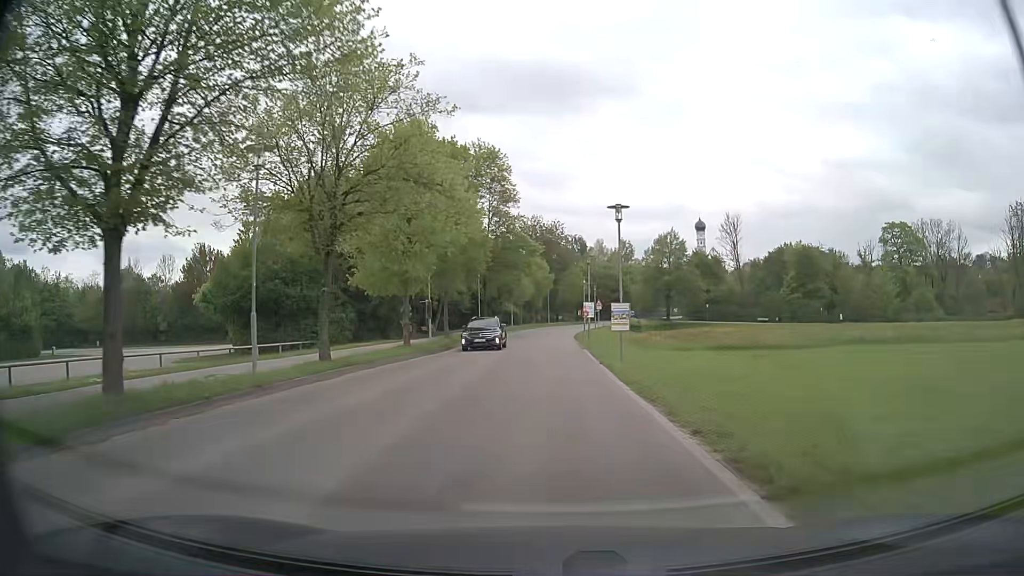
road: tertiary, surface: asphalt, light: Day
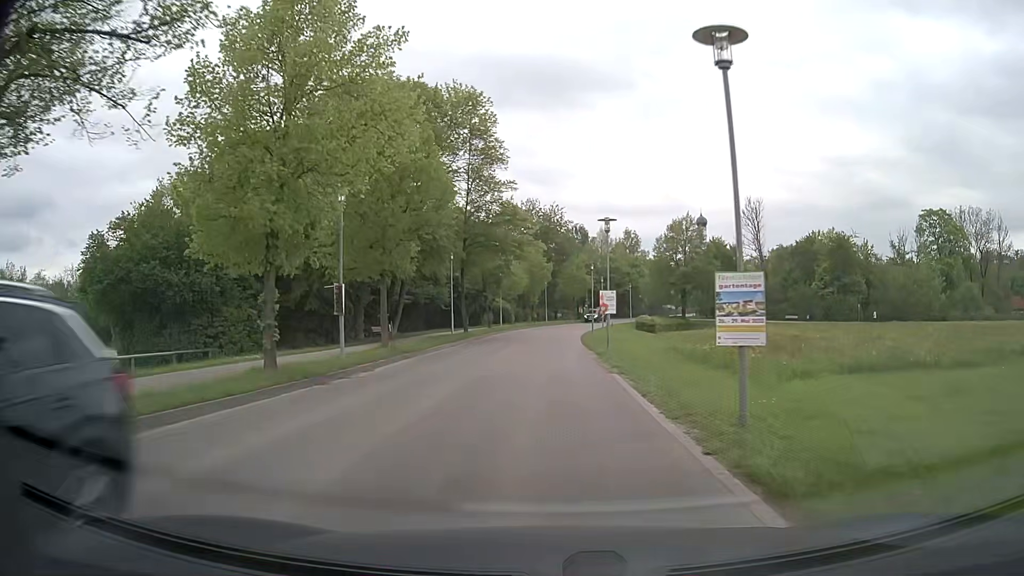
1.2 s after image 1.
(+0.1, +13.9) m; 0°
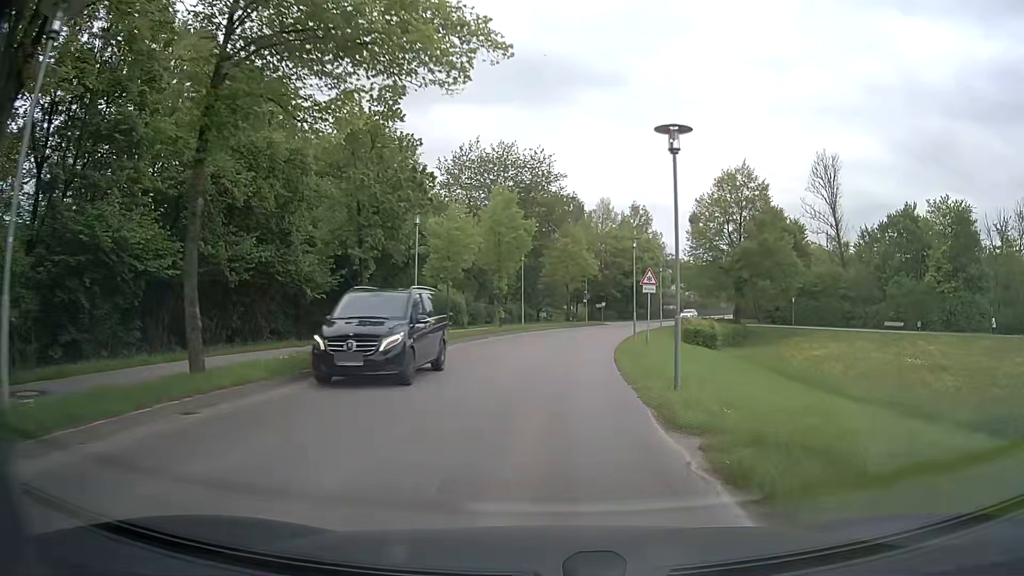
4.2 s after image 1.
(+0.3, +33.2) m; +2°
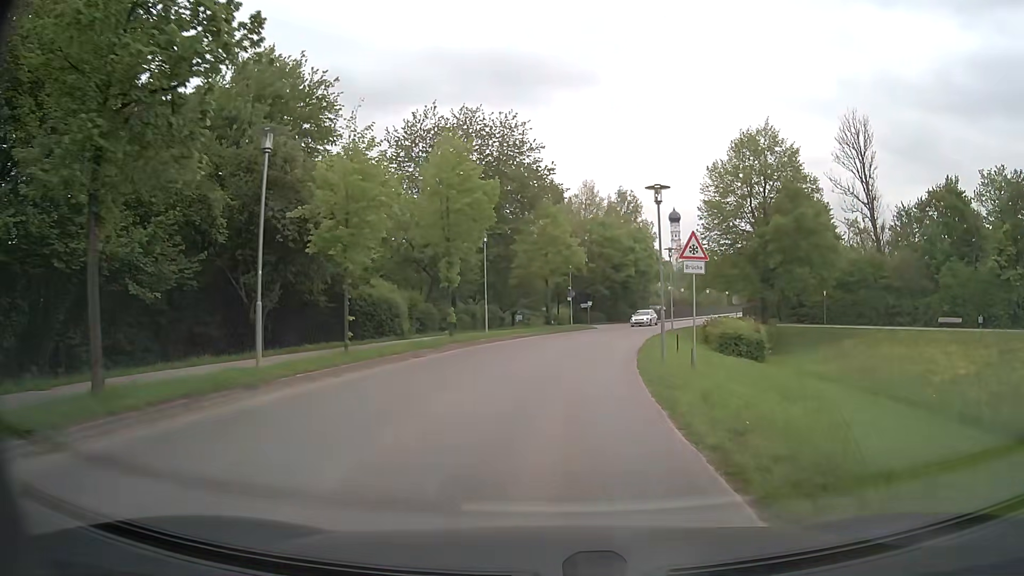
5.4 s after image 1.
(+0.1, +13.0) m; +1°
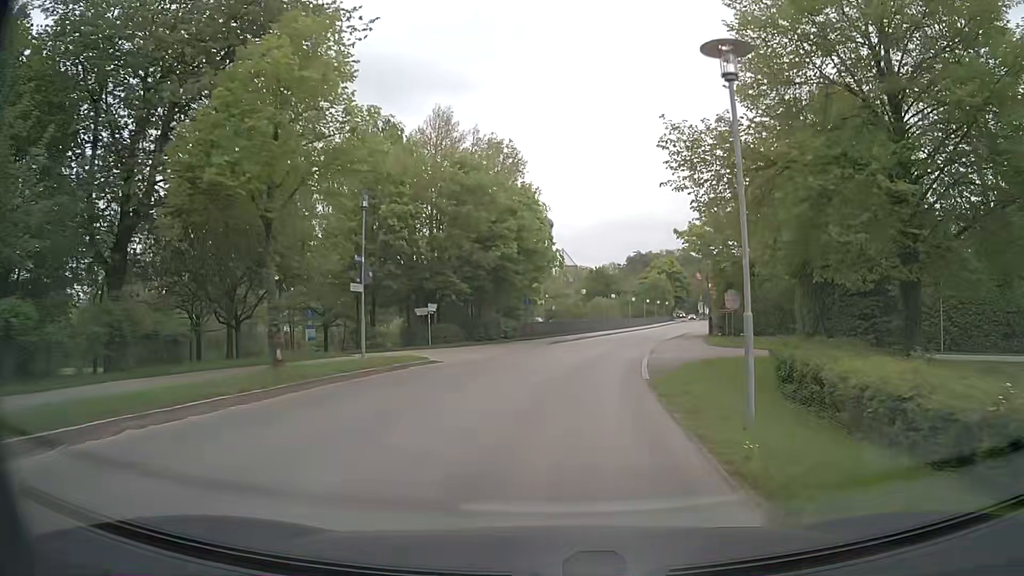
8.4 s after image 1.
(+2.9, +31.9) m; +11°
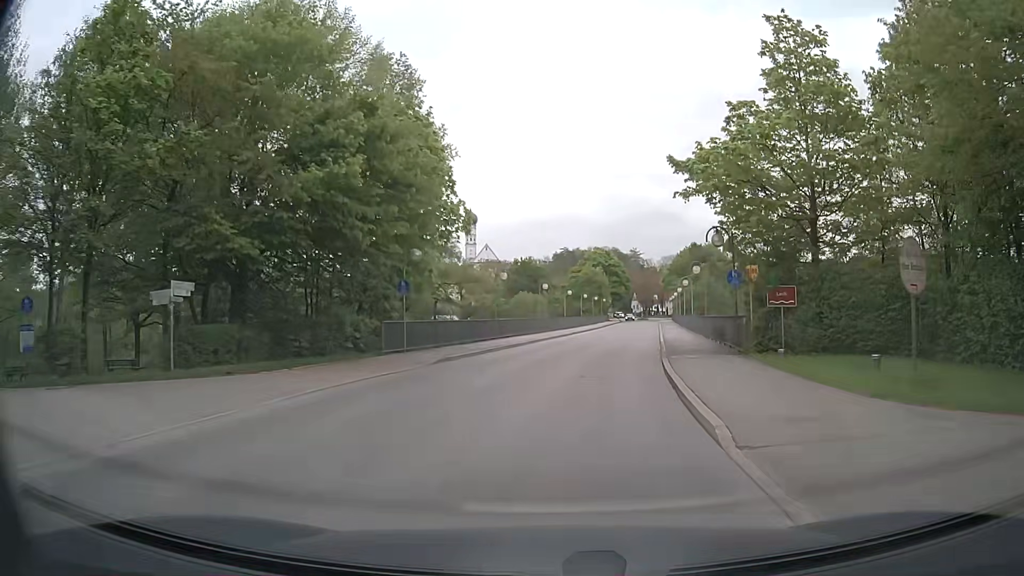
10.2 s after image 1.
(+1.1, +19.9) m; +6°
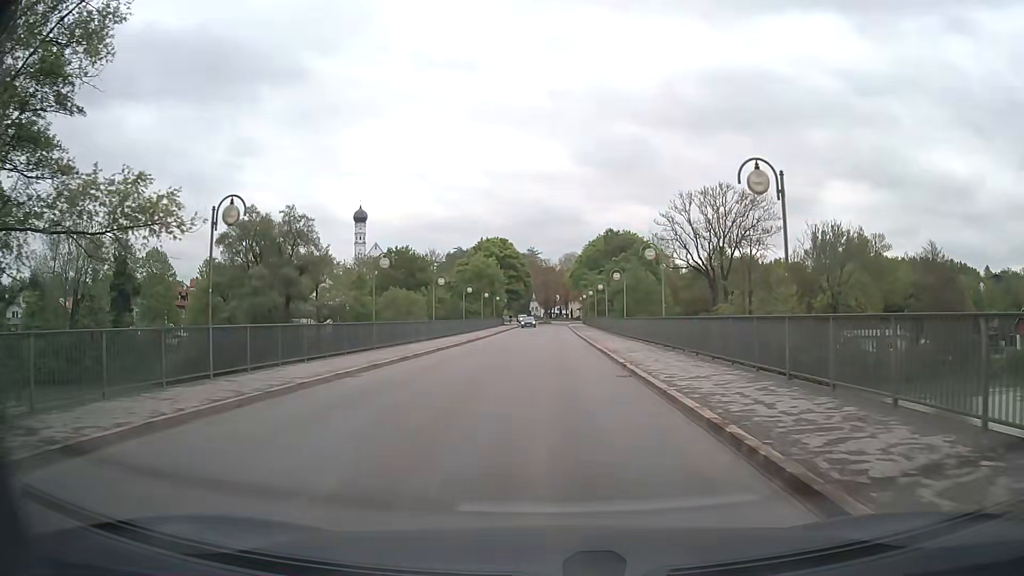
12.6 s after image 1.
(+2.2, +25.6) m; +8°
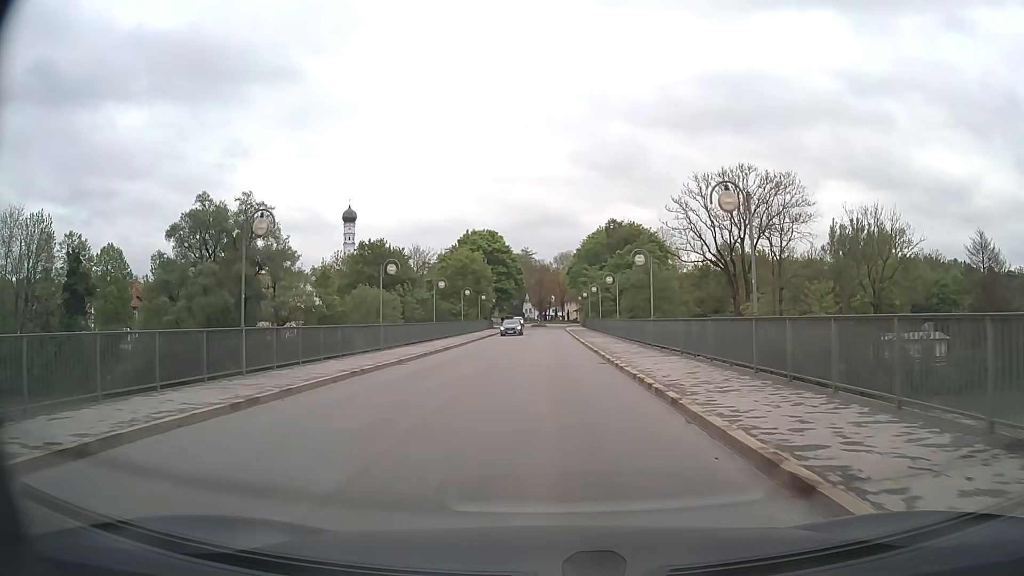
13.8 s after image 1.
(+0.2, +13.0) m; +1°
(0, +10) (0, +20) (0, +30) (0, +40) (0, +50) (0, +60) (0, +70) (0, +80) (0, +90) (+1, +100) m
